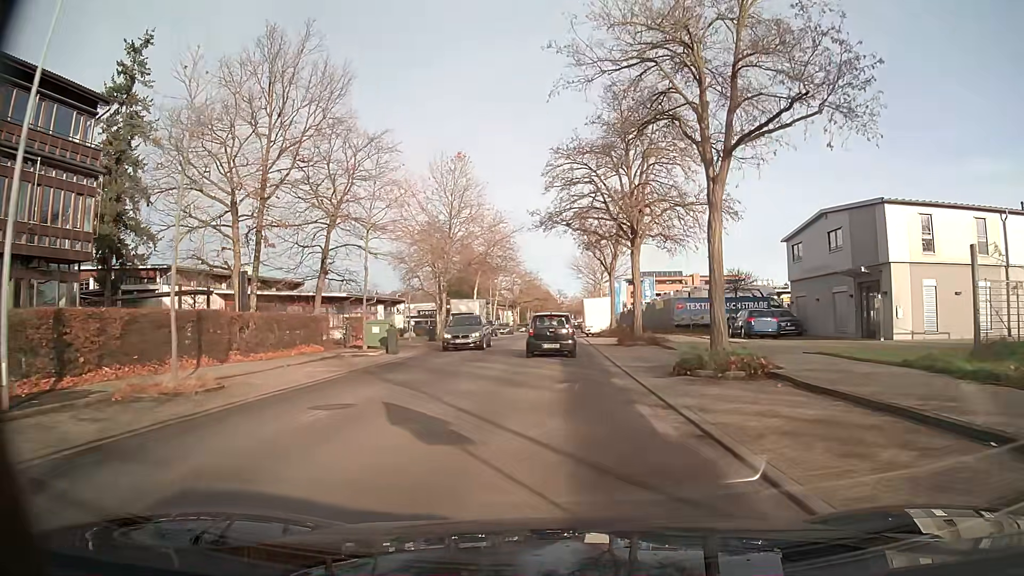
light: Day
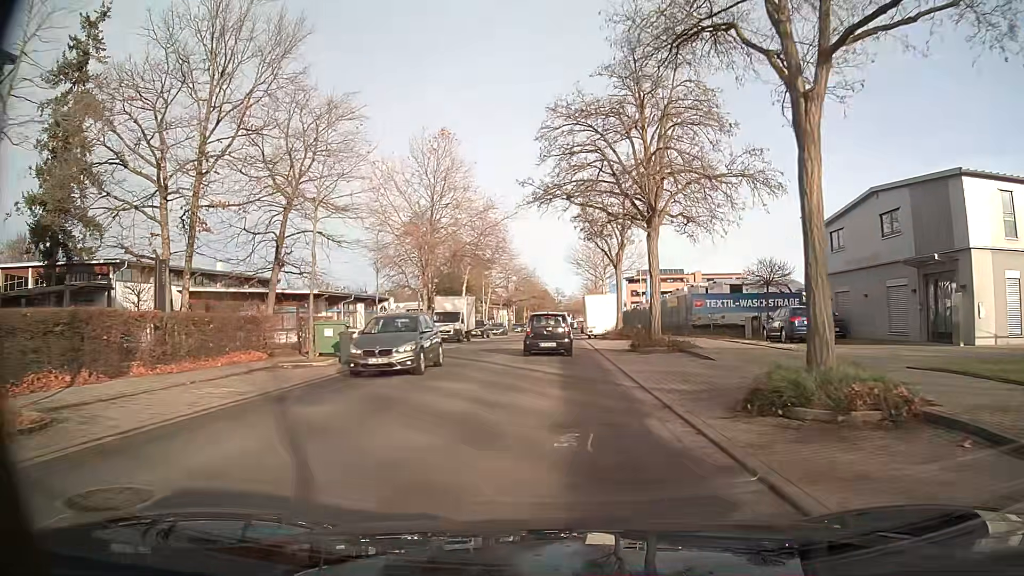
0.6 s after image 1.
(0.0, +6.0) m; +1°
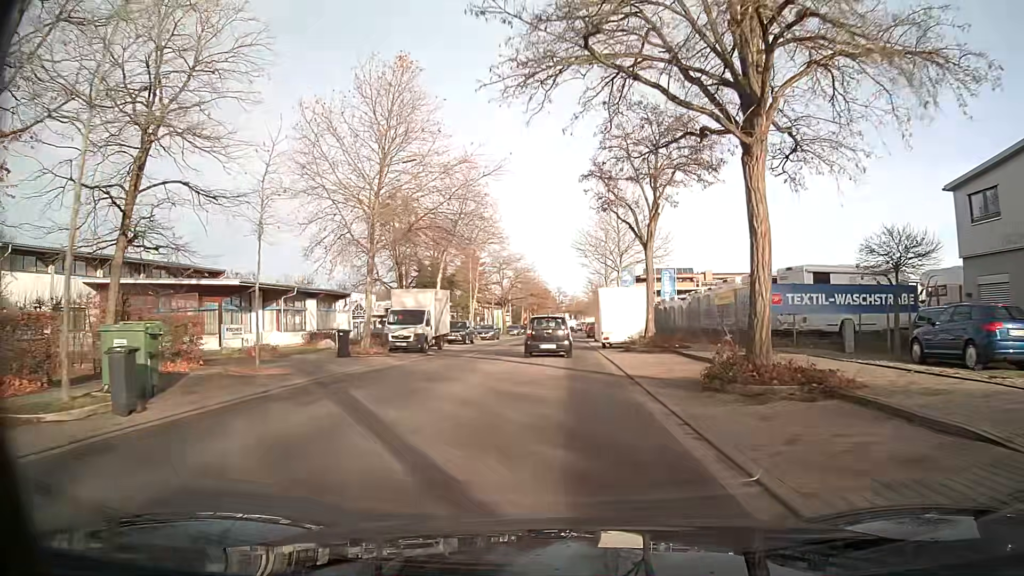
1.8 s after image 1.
(0.0, +12.4) m; 0°
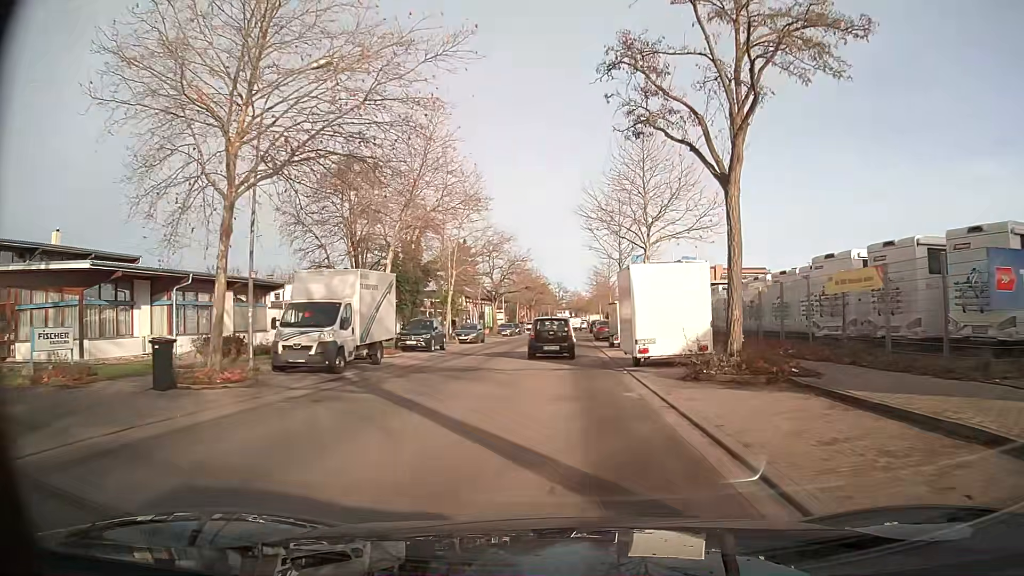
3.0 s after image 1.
(0.0, +12.8) m; 0°
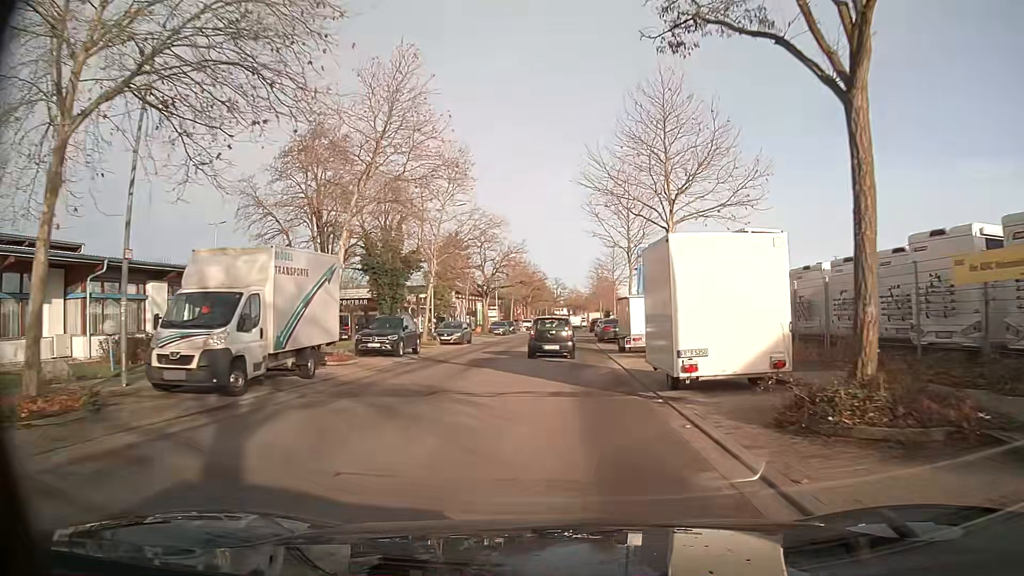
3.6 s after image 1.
(0.0, +6.3) m; 0°
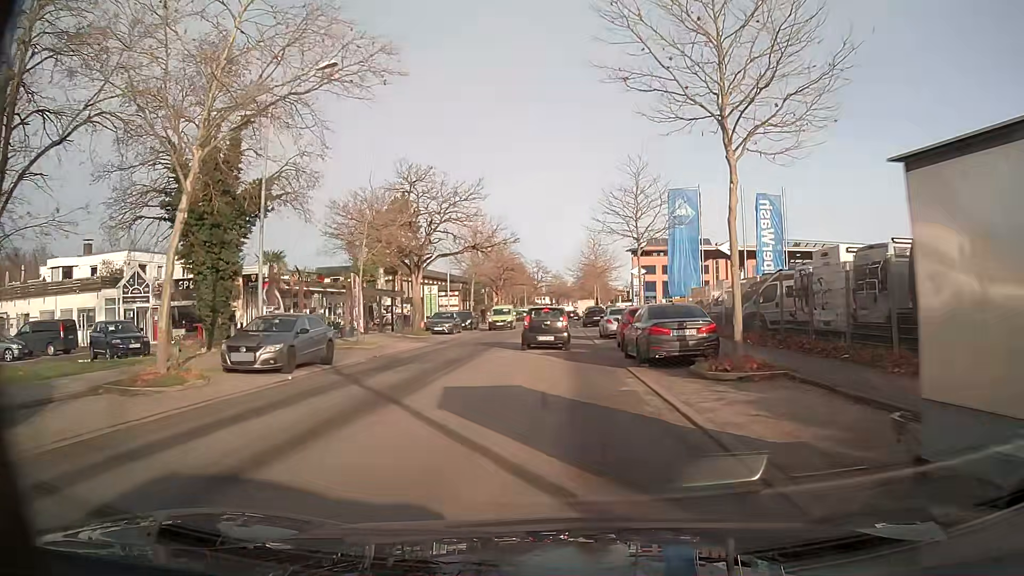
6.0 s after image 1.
(+0.3, +24.7) m; +2°
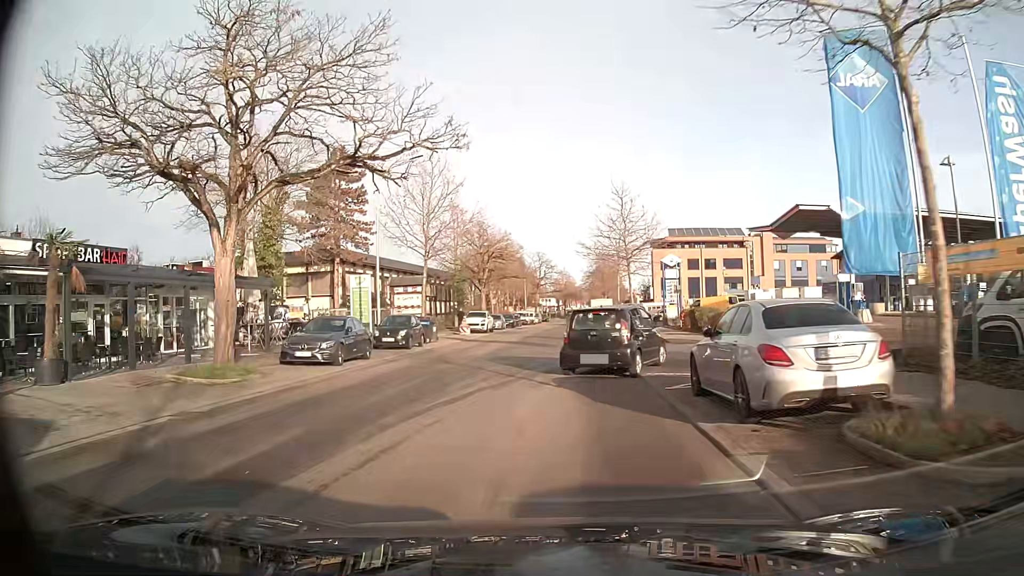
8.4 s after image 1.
(0.0, +22.7) m; -1°
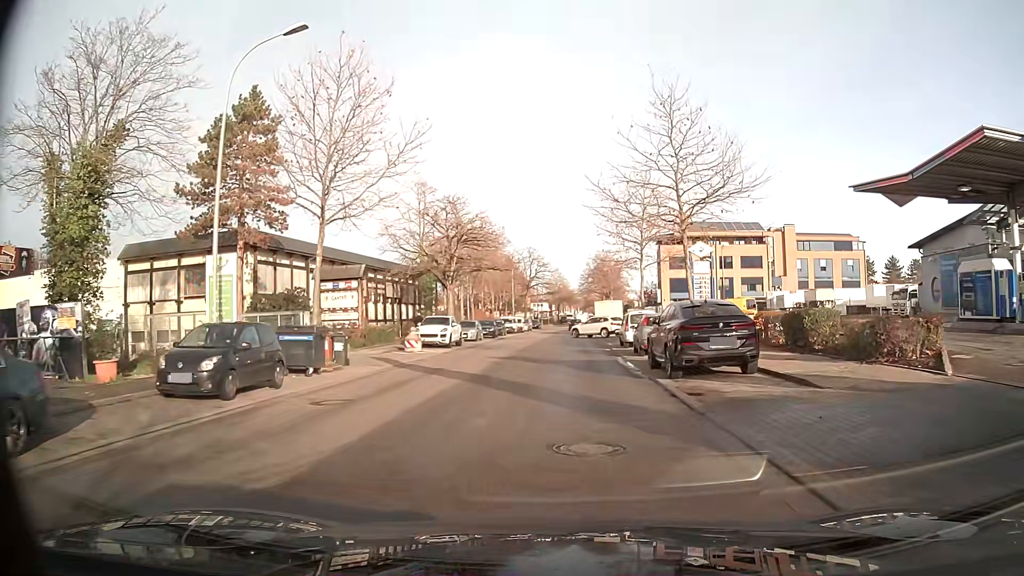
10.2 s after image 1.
(+0.1, +16.3) m; +1°
